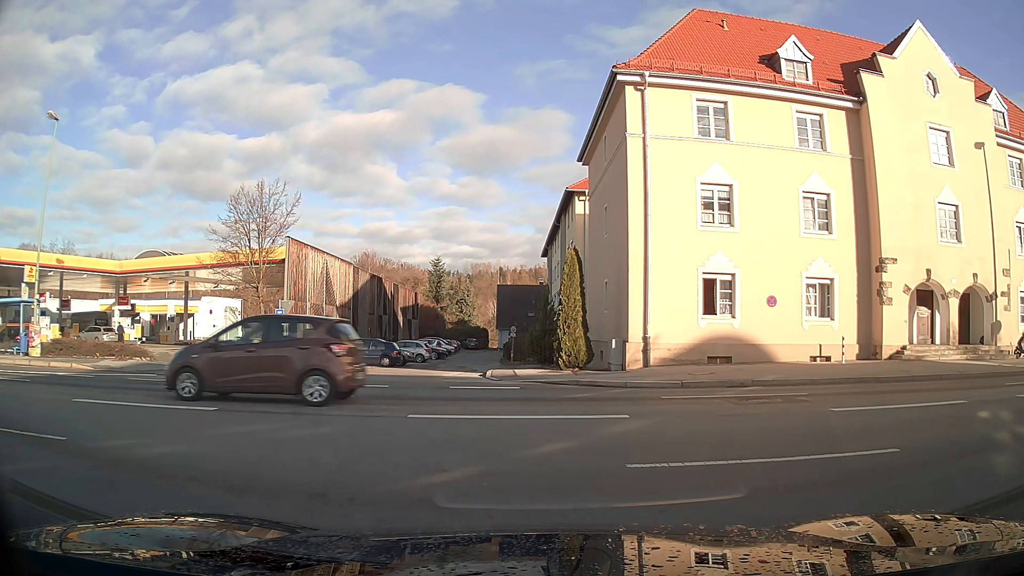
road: residential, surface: asphalt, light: Day
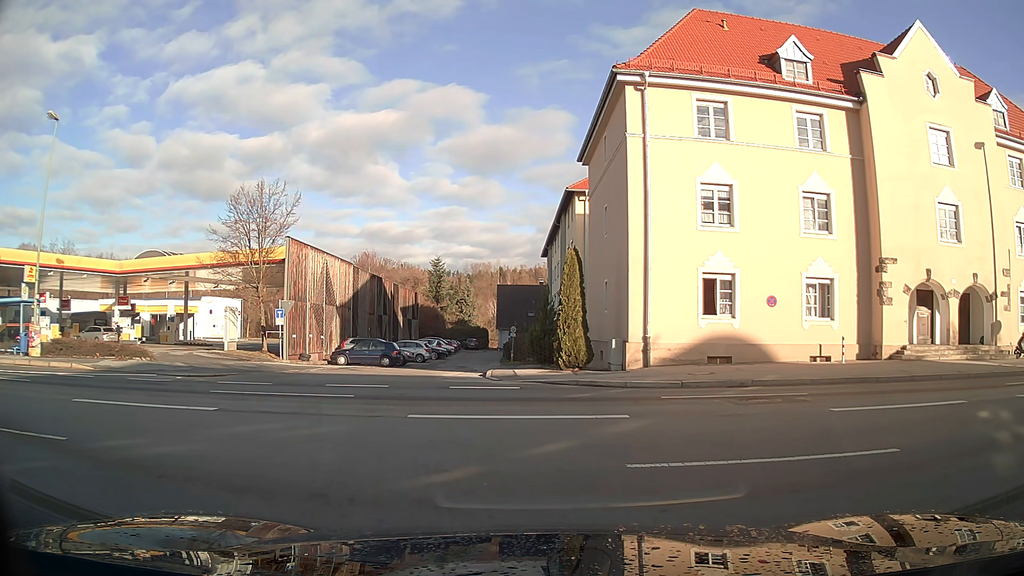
(0.0, 0.0) m; 0°
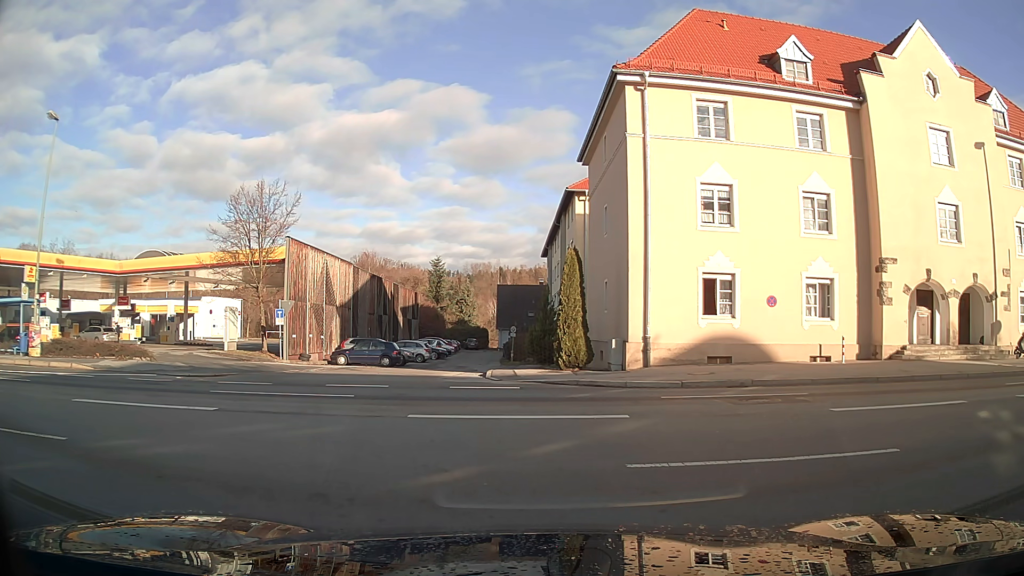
(0.0, 0.0) m; 0°
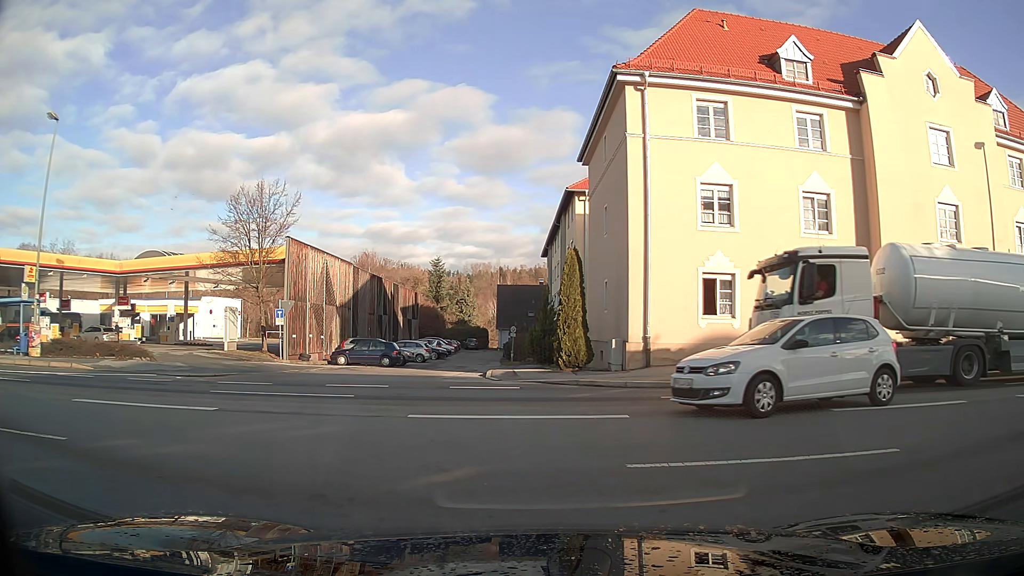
(0.0, 0.0) m; 0°
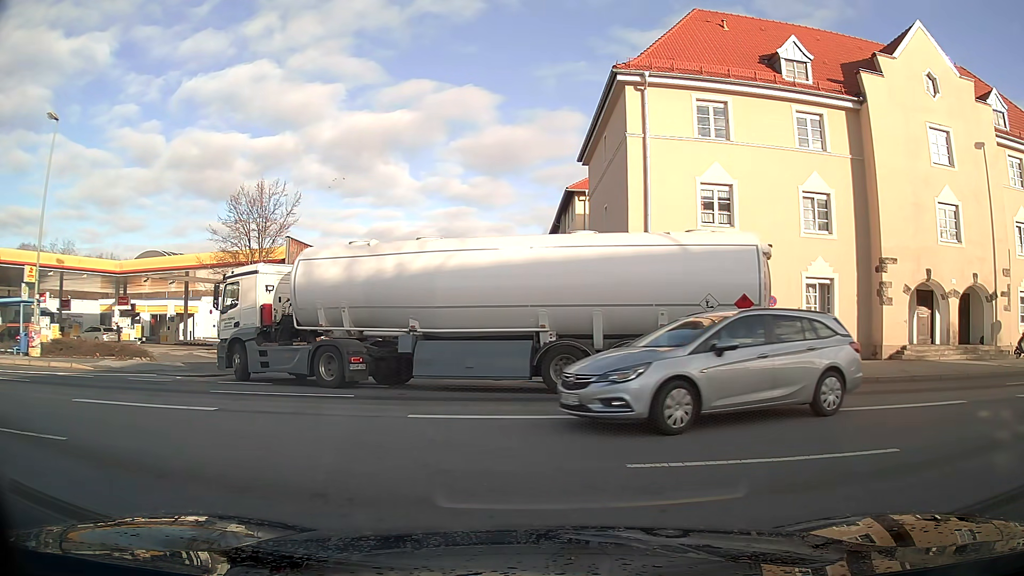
(0.0, 0.0) m; 0°
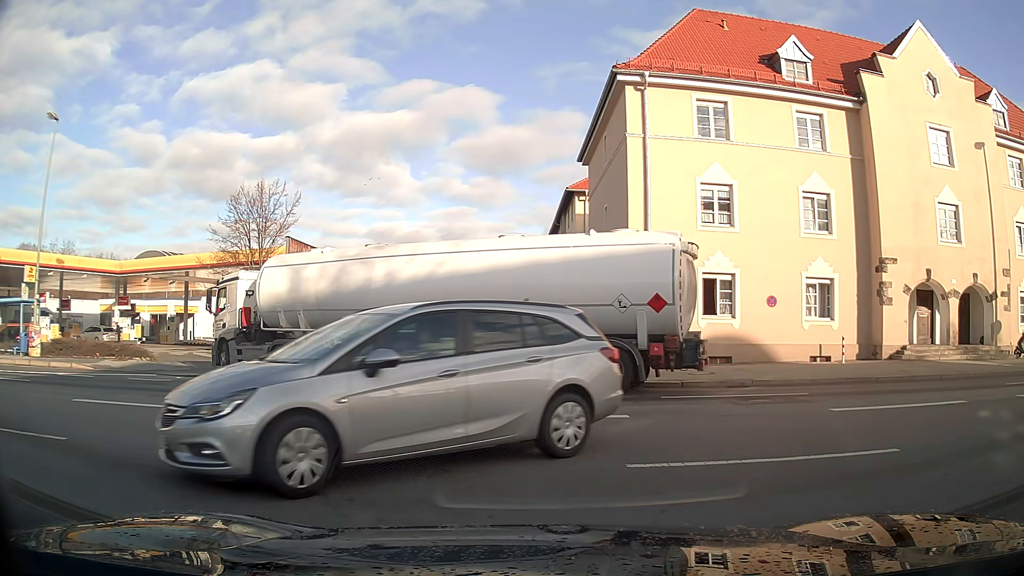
(0.0, 0.0) m; 0°
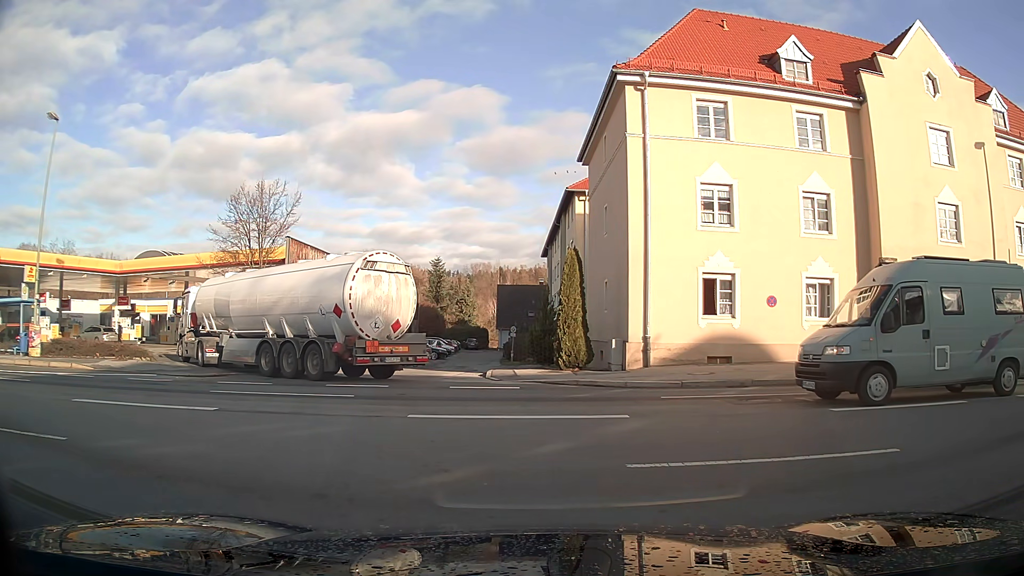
(0.0, 0.0) m; 0°
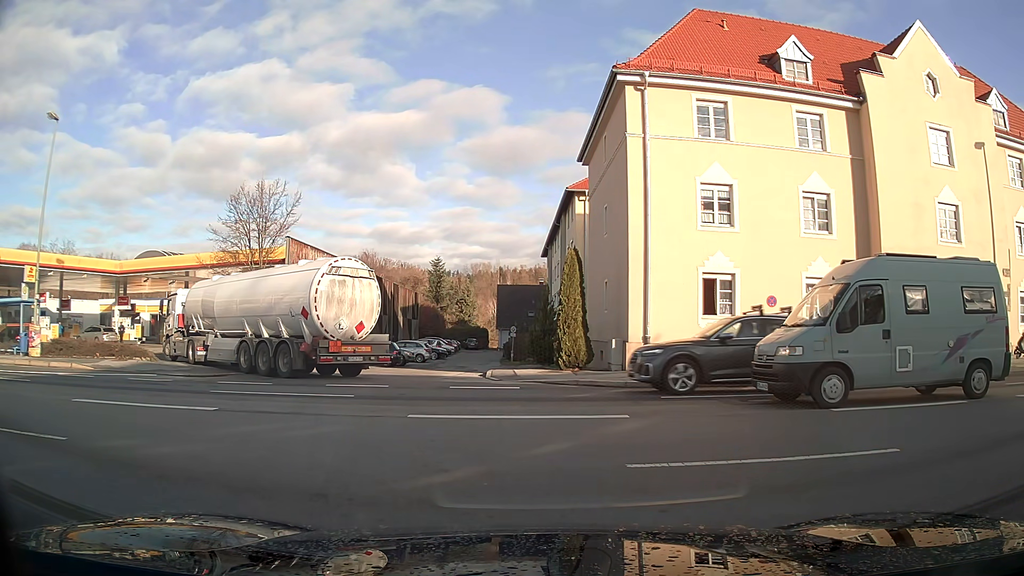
(0.0, 0.0) m; 0°
